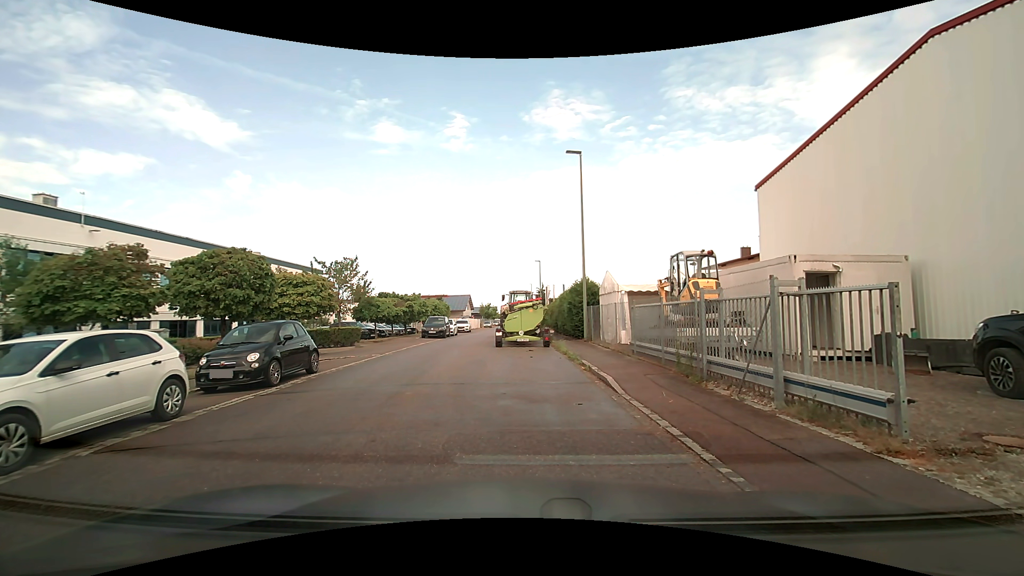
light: Day
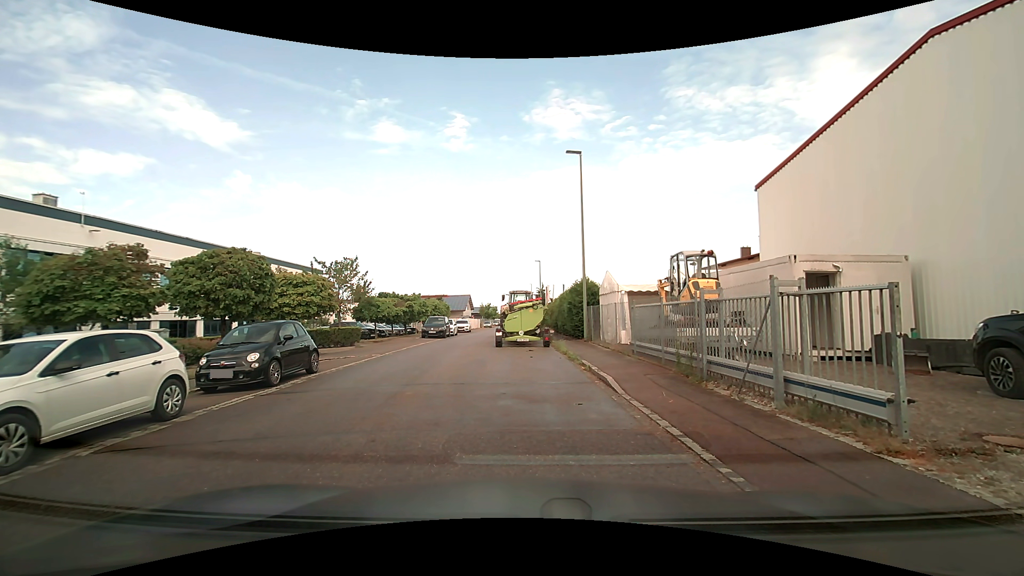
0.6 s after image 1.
(0.0, 0.0) m; 0°
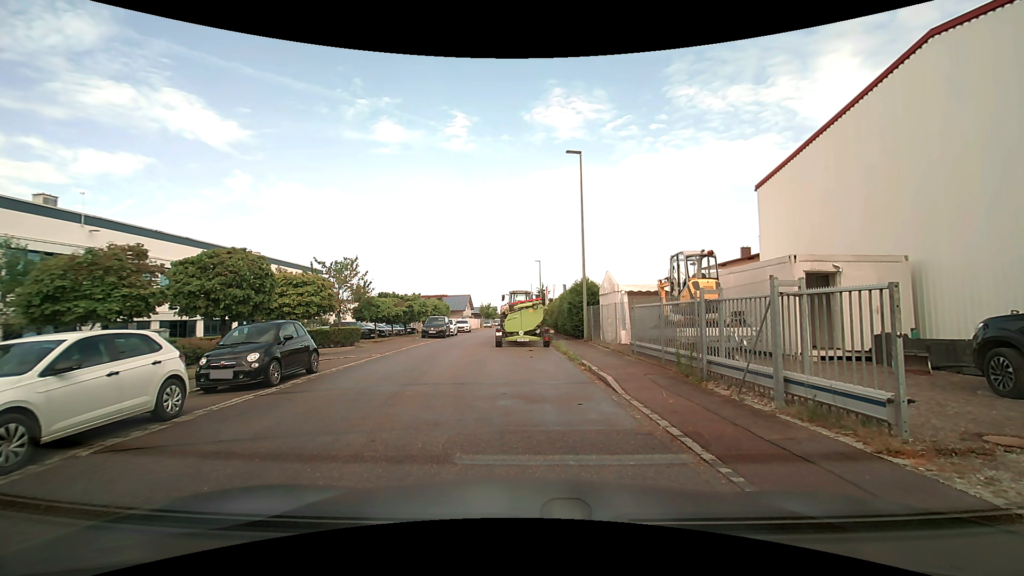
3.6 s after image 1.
(0.0, 0.0) m; 0°
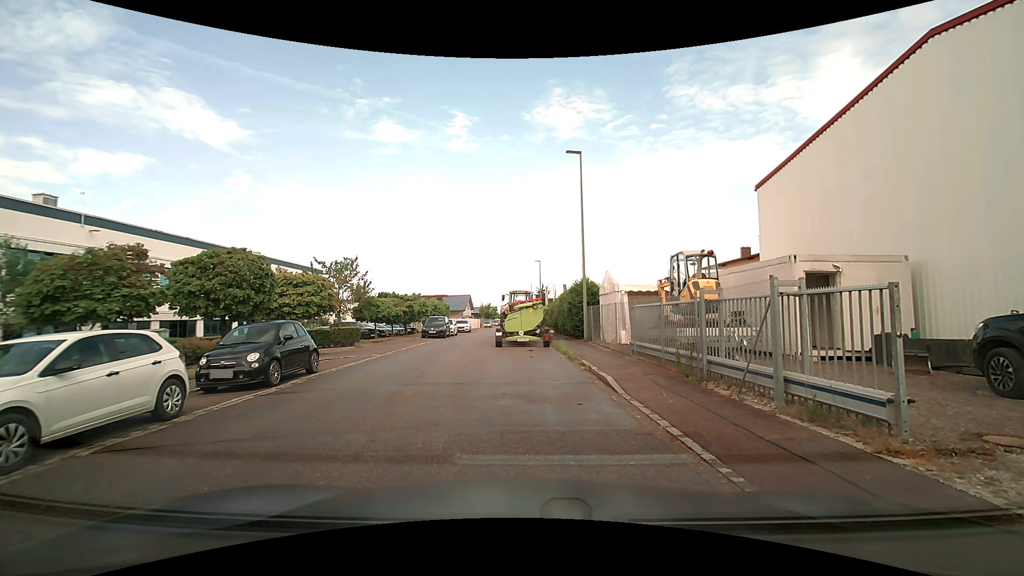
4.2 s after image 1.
(0.0, 0.0) m; 0°
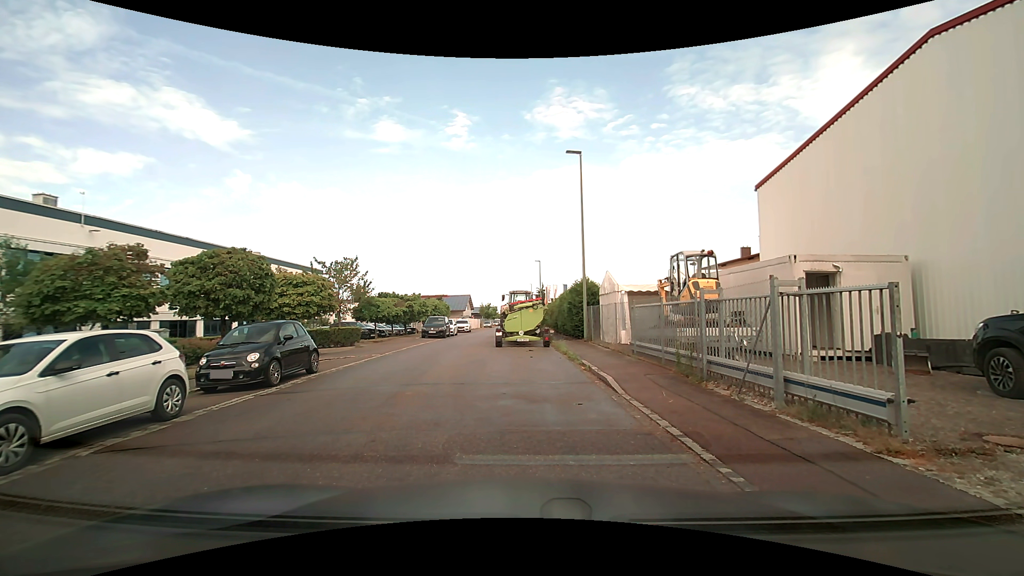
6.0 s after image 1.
(0.0, 0.0) m; 0°
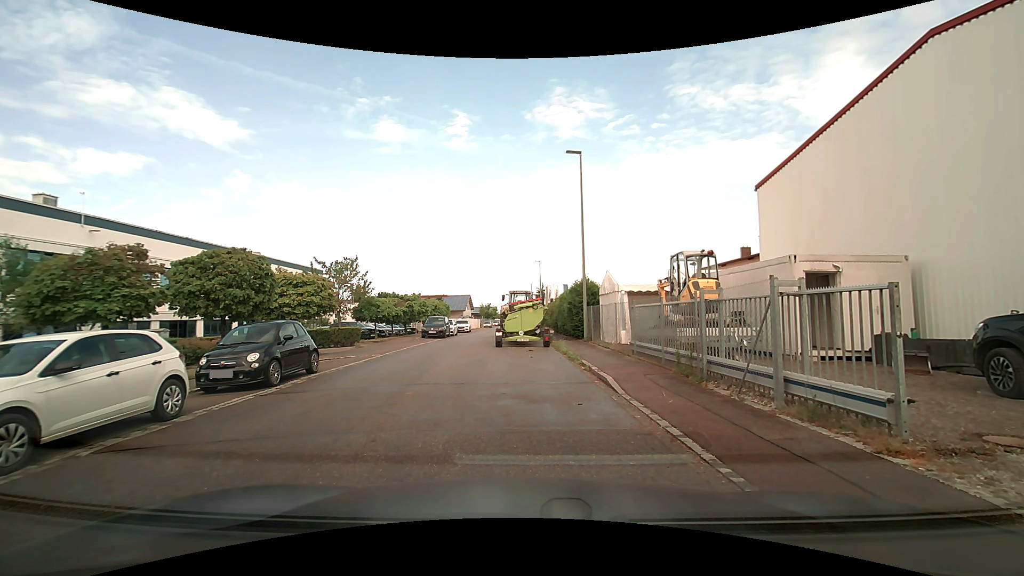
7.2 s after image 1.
(0.0, 0.0) m; 0°
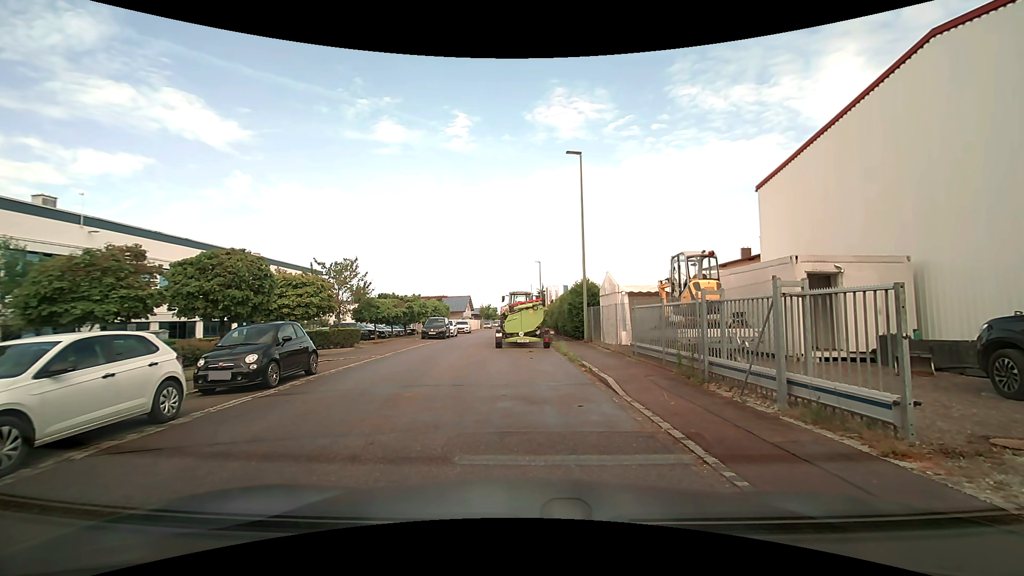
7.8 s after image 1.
(0.0, 0.0) m; 0°
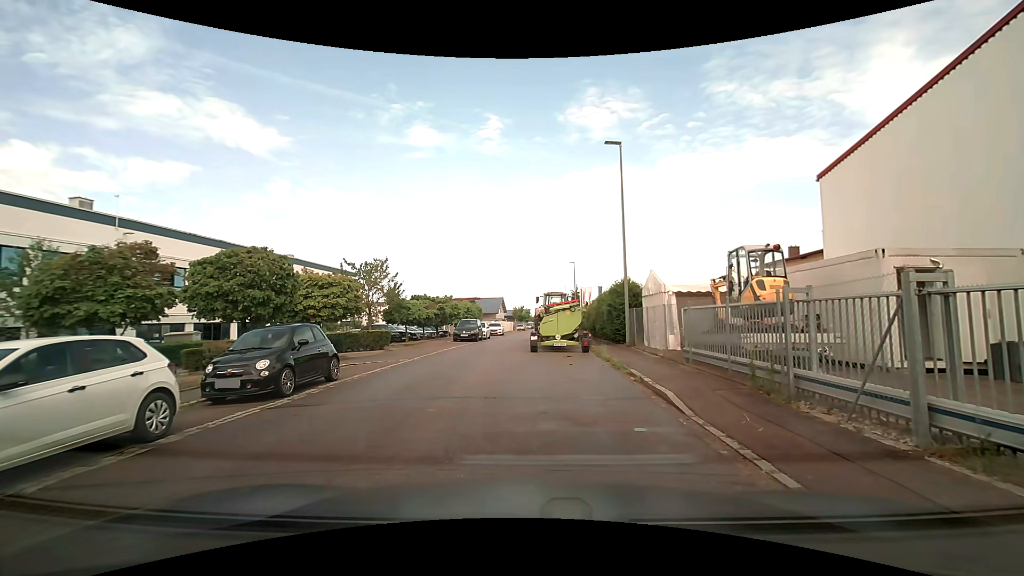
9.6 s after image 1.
(0.0, +1.5) m; -1°
(-2, +10) (-3, +20) (-3, +30) (-3, +40) (-2, +50) (-1, +60) (-1, +70) (0, +80) (0, +90) (0, +100) m
